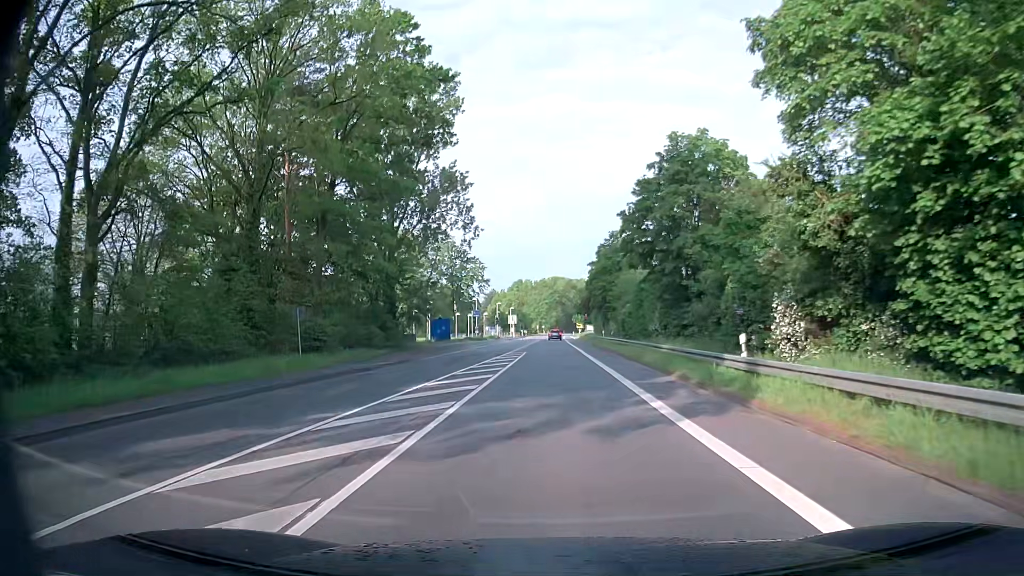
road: secondary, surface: asphalt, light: Day
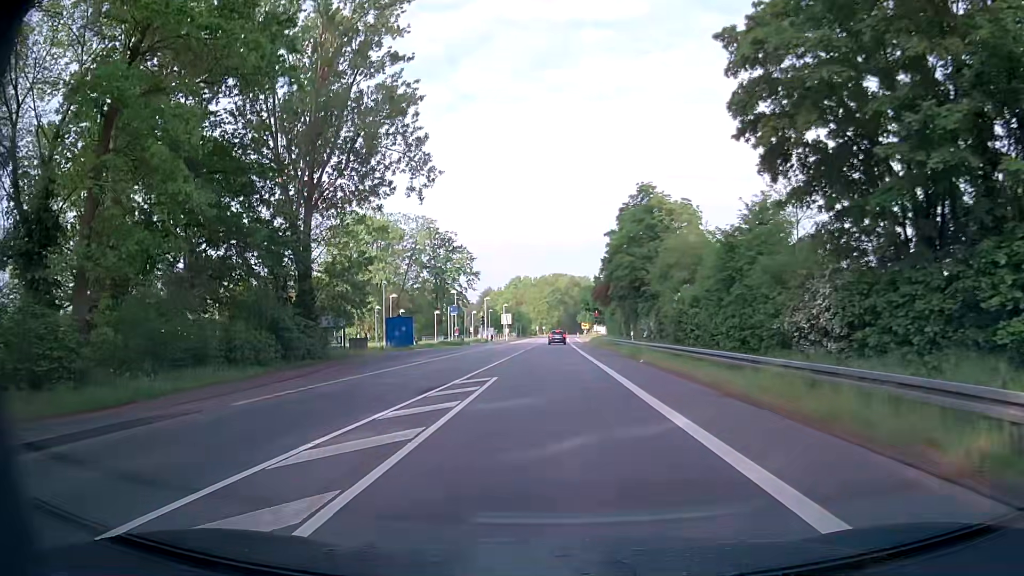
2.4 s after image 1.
(+0.4, +22.6) m; +1°
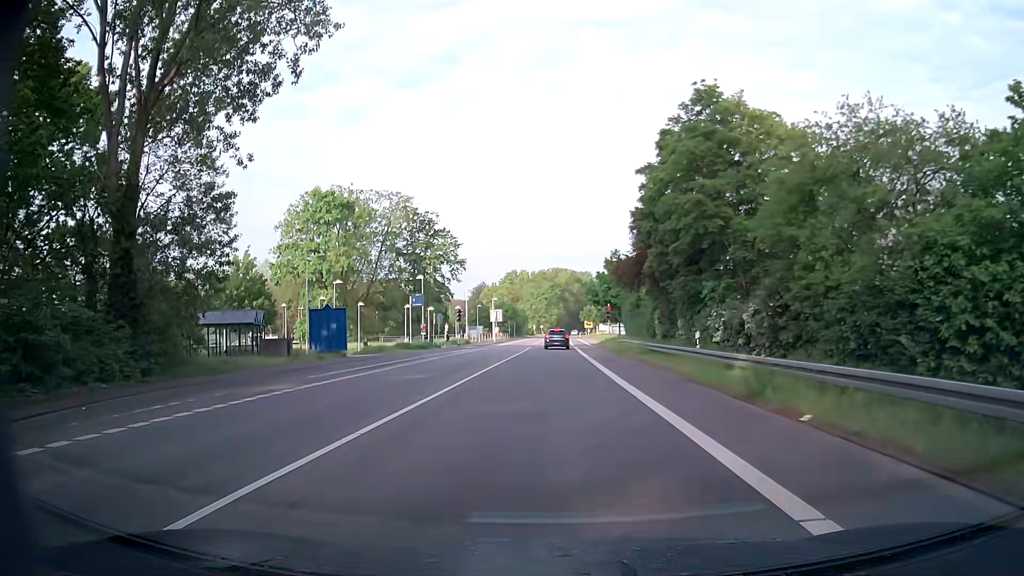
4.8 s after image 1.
(0.0, +19.3) m; 0°
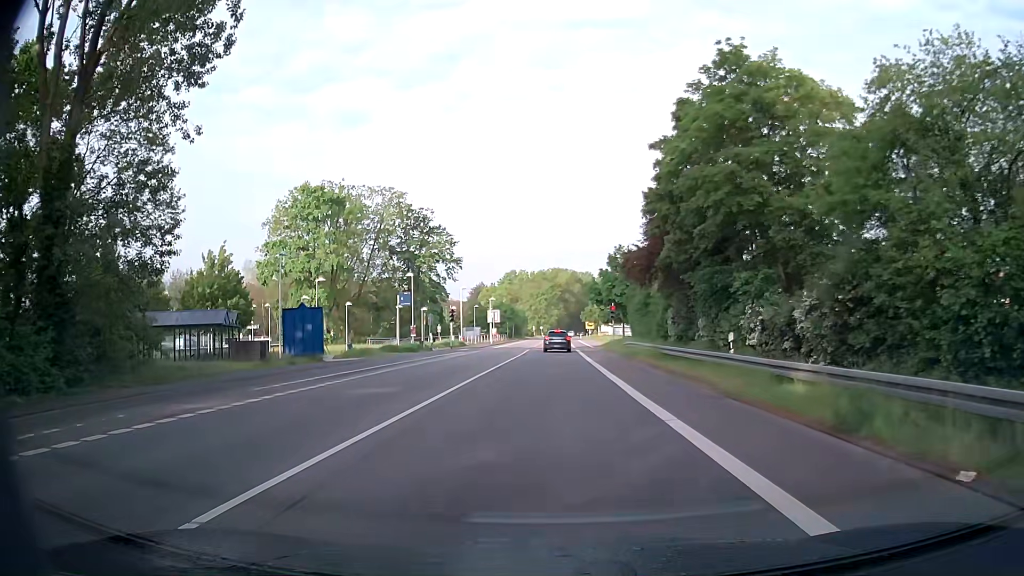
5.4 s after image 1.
(0.0, +4.3) m; -1°
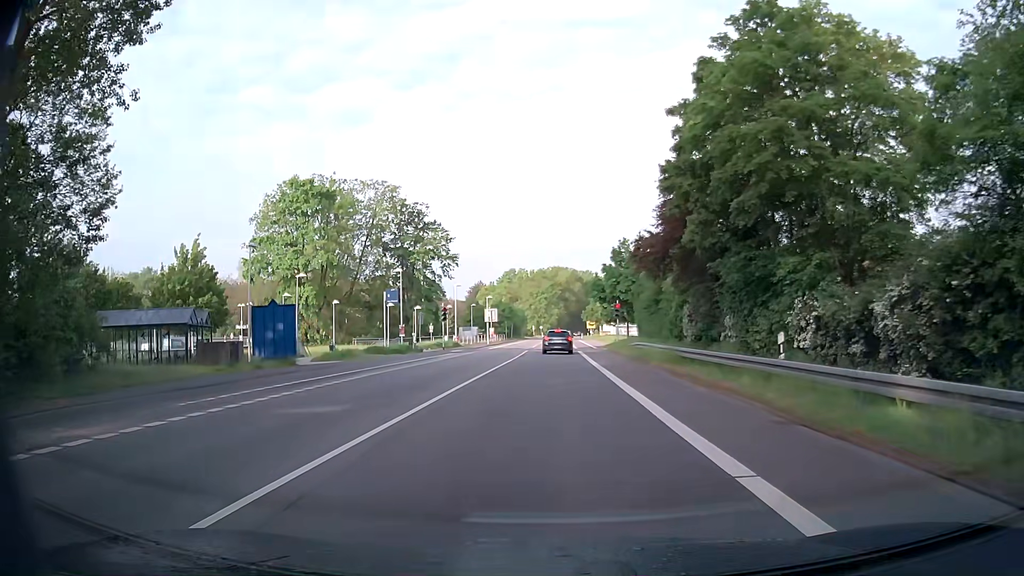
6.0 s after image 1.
(+0.1, +4.1) m; +1°
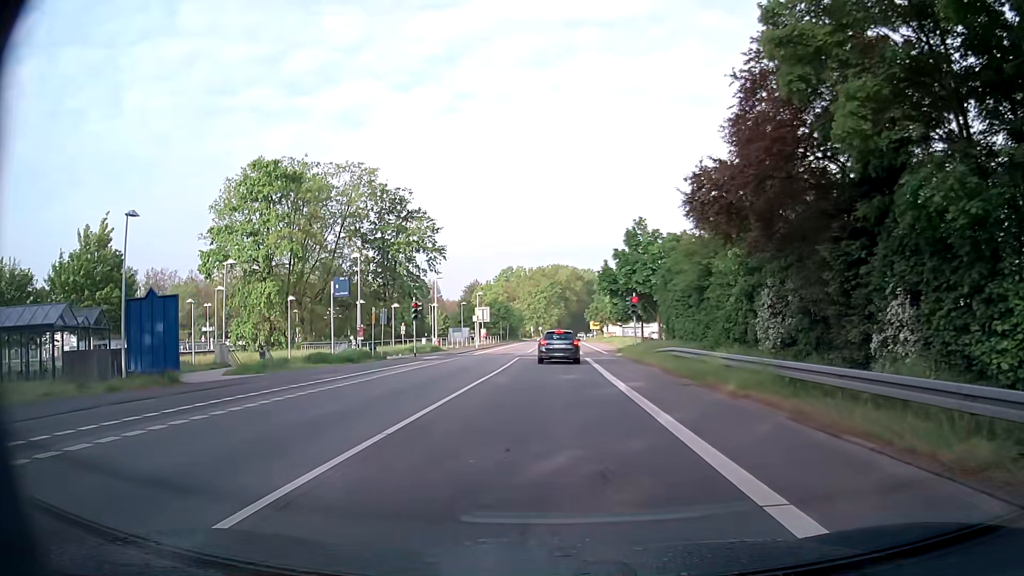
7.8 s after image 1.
(0.0, +11.2) m; -2°
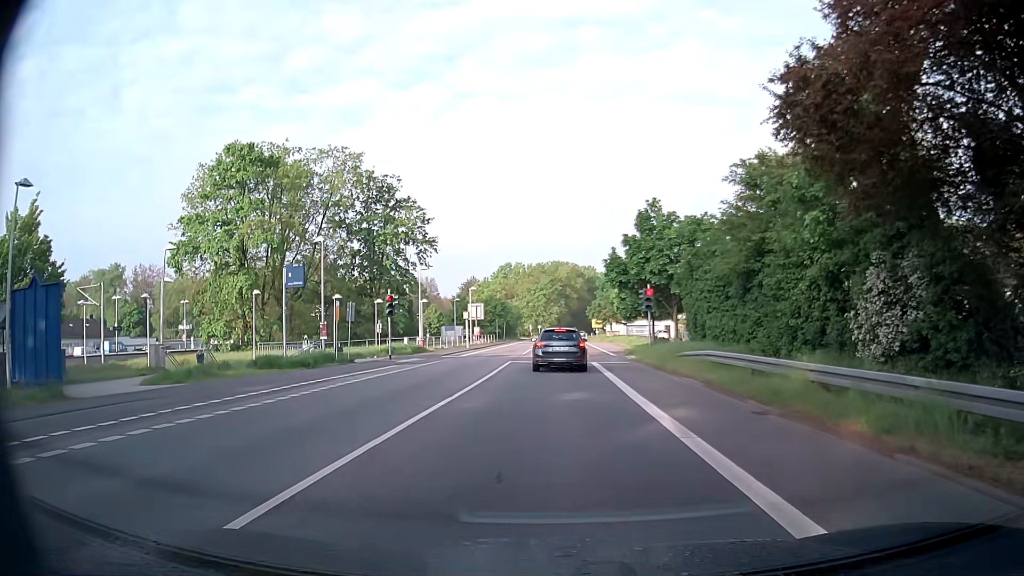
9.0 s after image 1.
(+0.1, +6.5) m; -1°
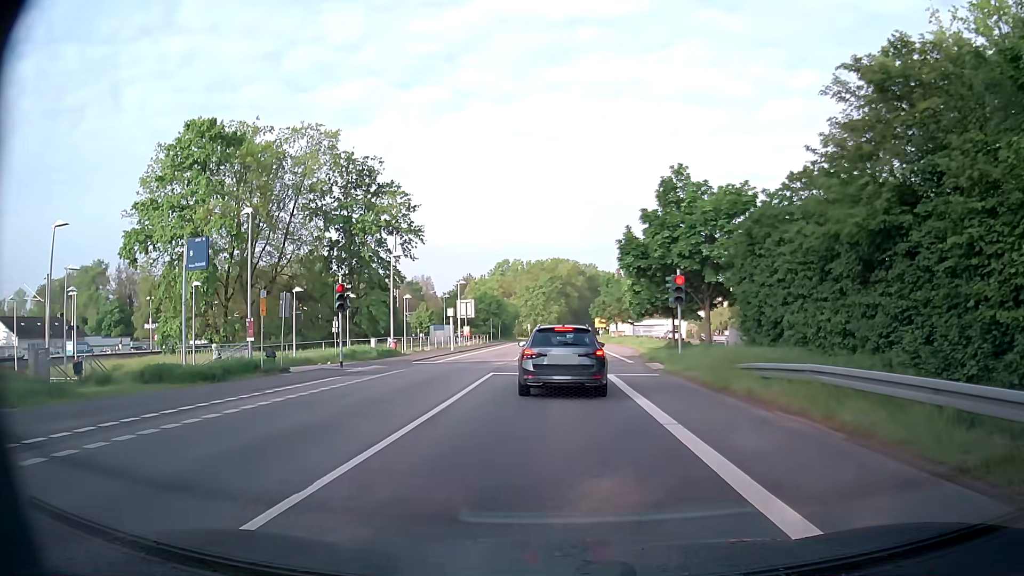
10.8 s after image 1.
(+0.3, +8.6) m; +2°
(0, +10) (0, +20) (0, +30) (0, +40) (0, +50) (+1, +60) (+1, +70) (+1, +80) (+1, +90) (+2, +100) m
